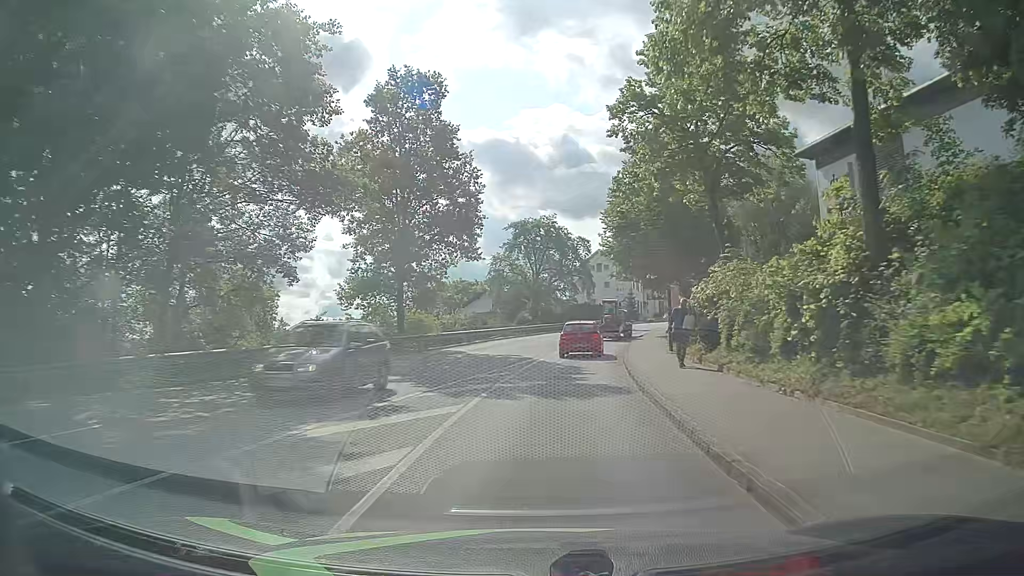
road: tertiary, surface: asphalt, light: Day
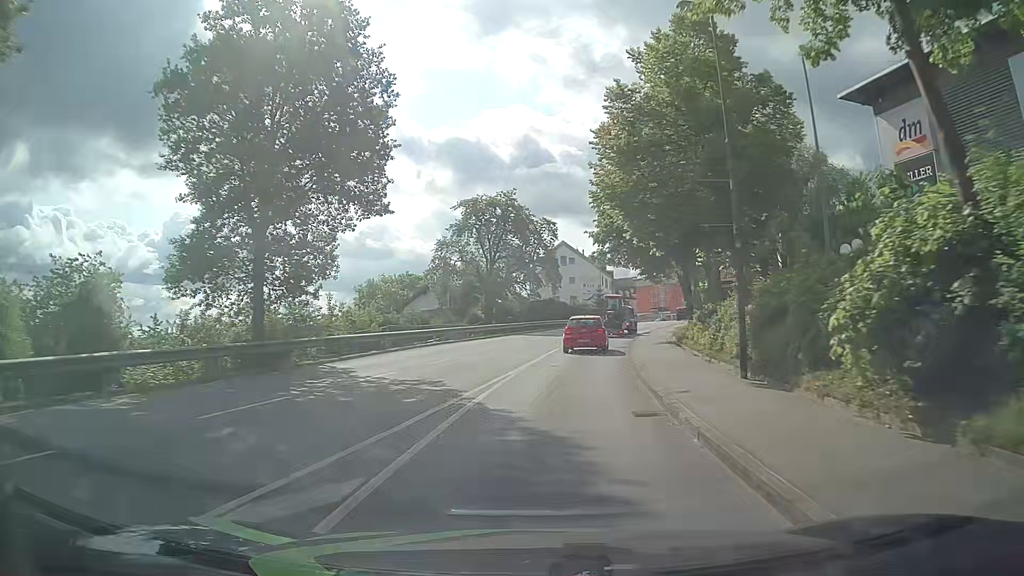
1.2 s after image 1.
(+0.3, +13.7) m; +3°
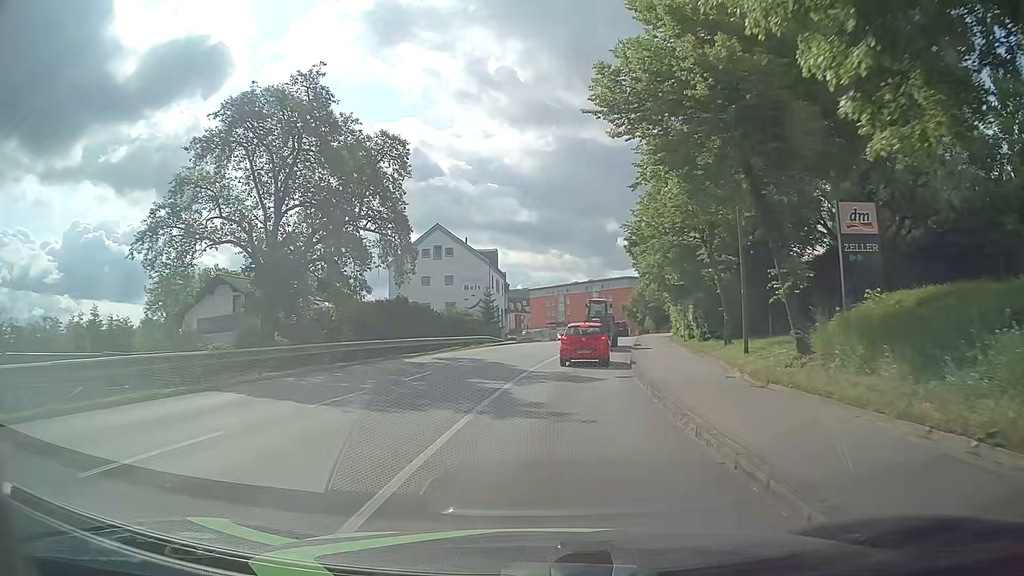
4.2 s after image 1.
(+2.4, +32.5) m; +9°
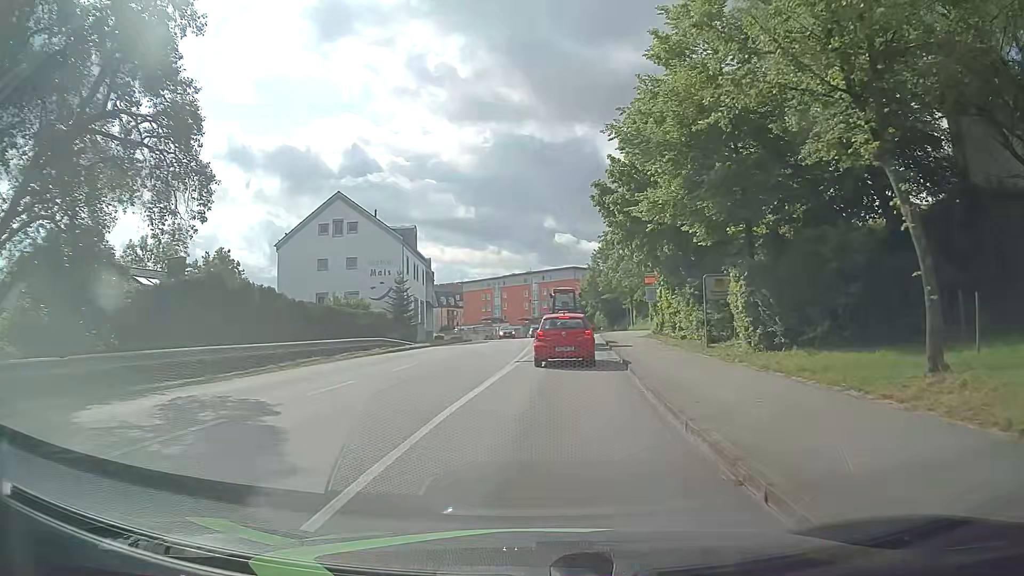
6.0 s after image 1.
(+1.0, +16.7) m; +6°
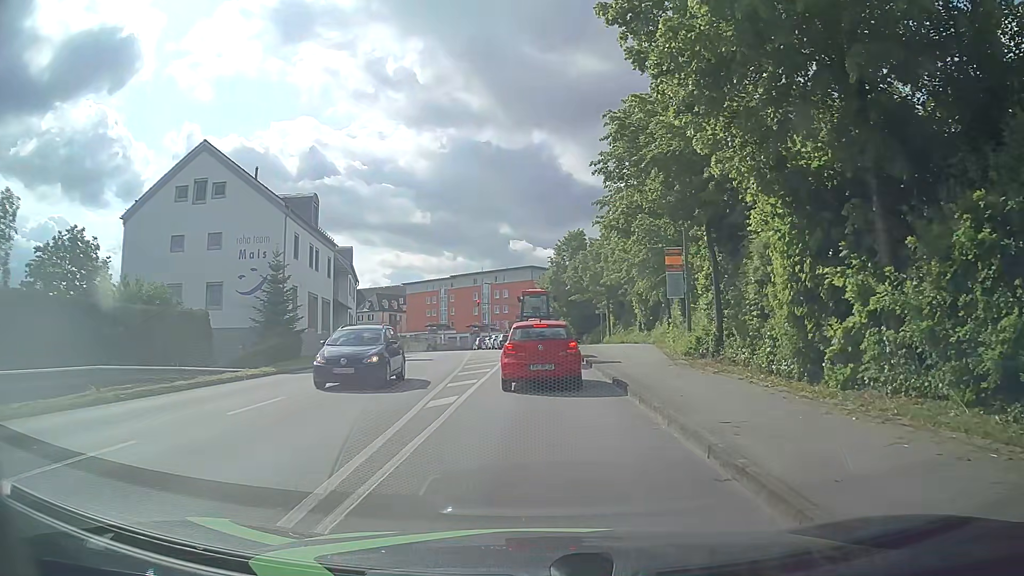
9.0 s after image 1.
(+0.6, +18.7) m; +3°
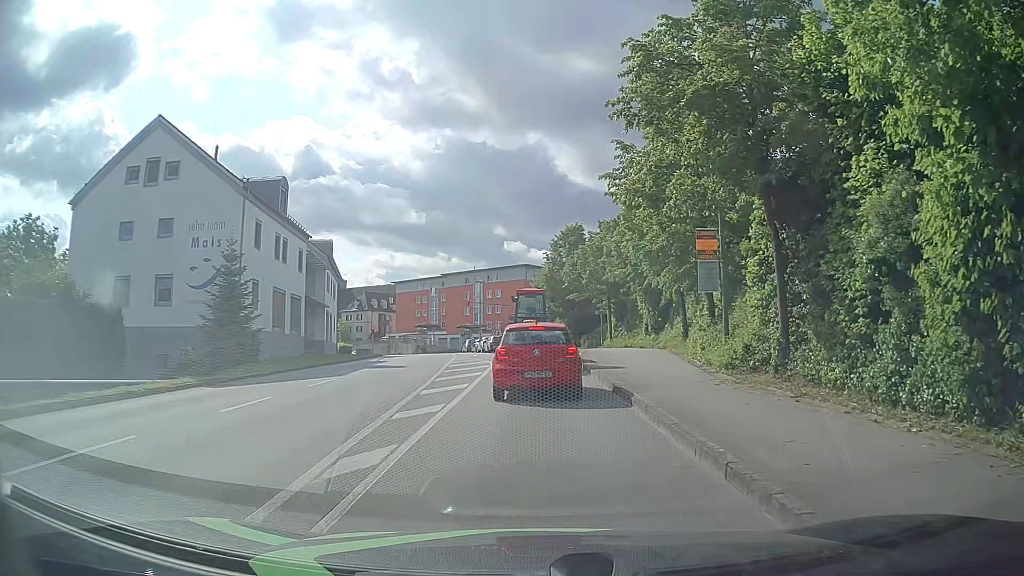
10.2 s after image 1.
(+0.1, +5.4) m; +1°
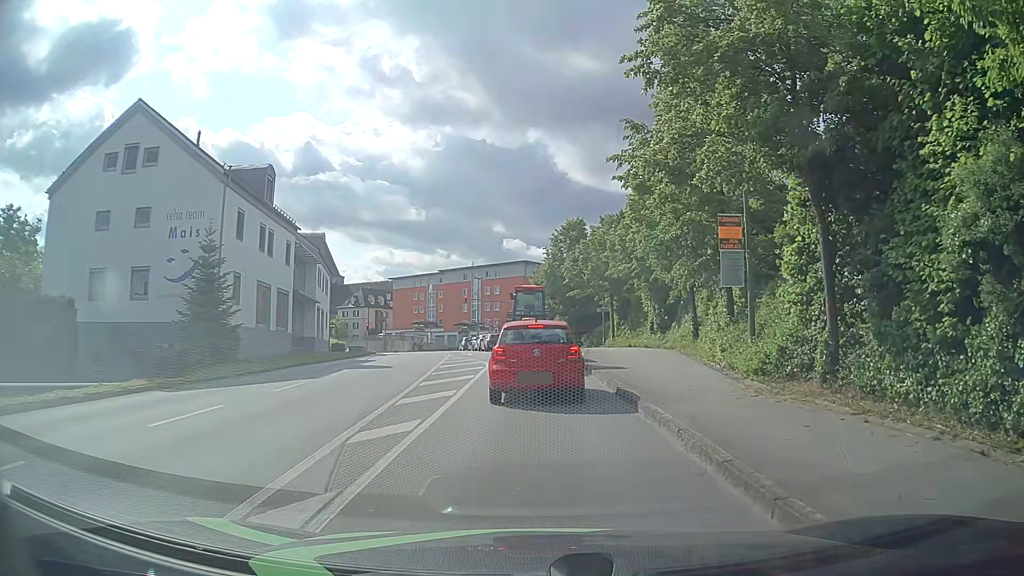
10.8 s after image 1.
(0.0, +2.3) m; -1°
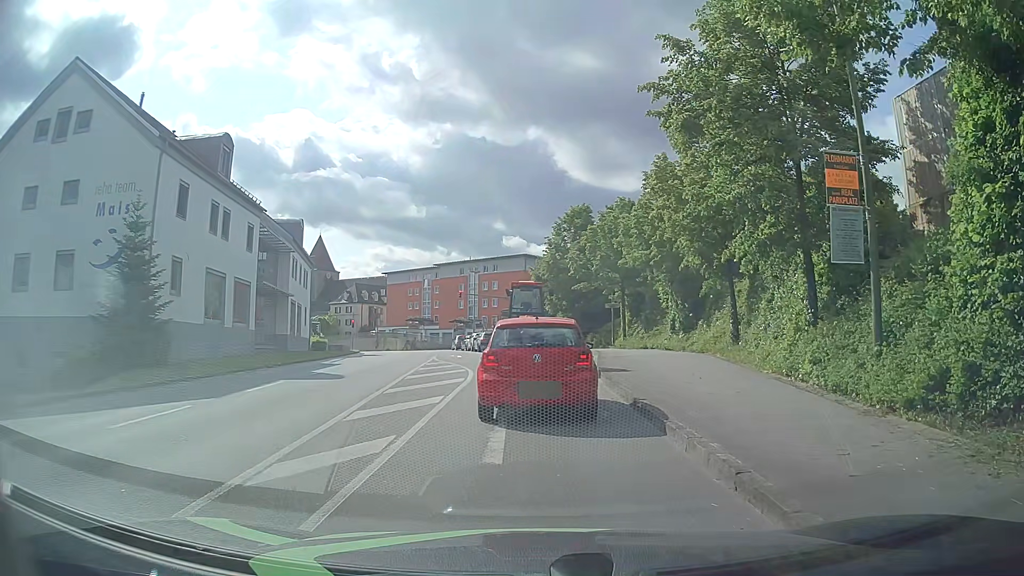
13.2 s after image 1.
(+0.1, +6.2) m; 0°
